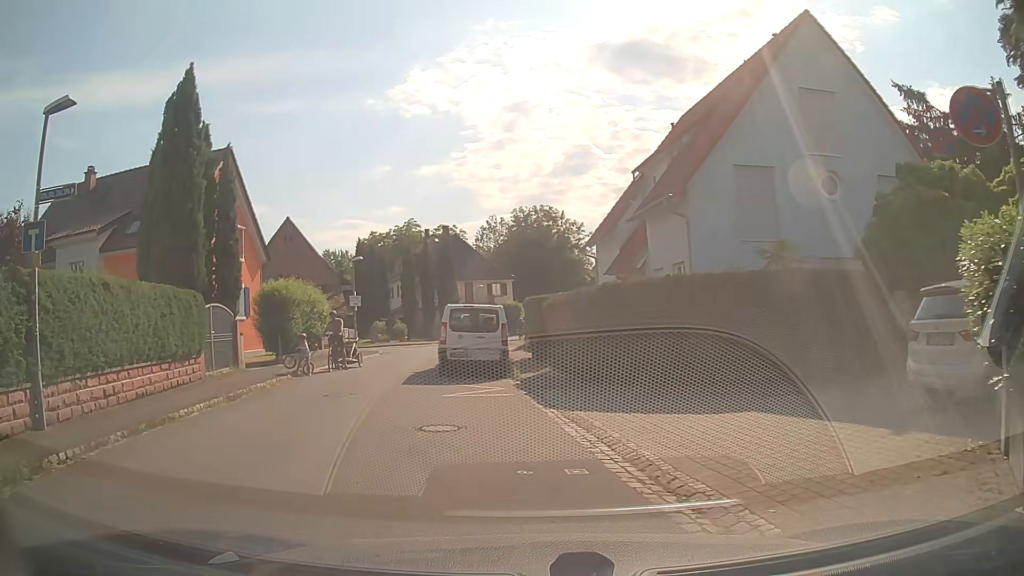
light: Day
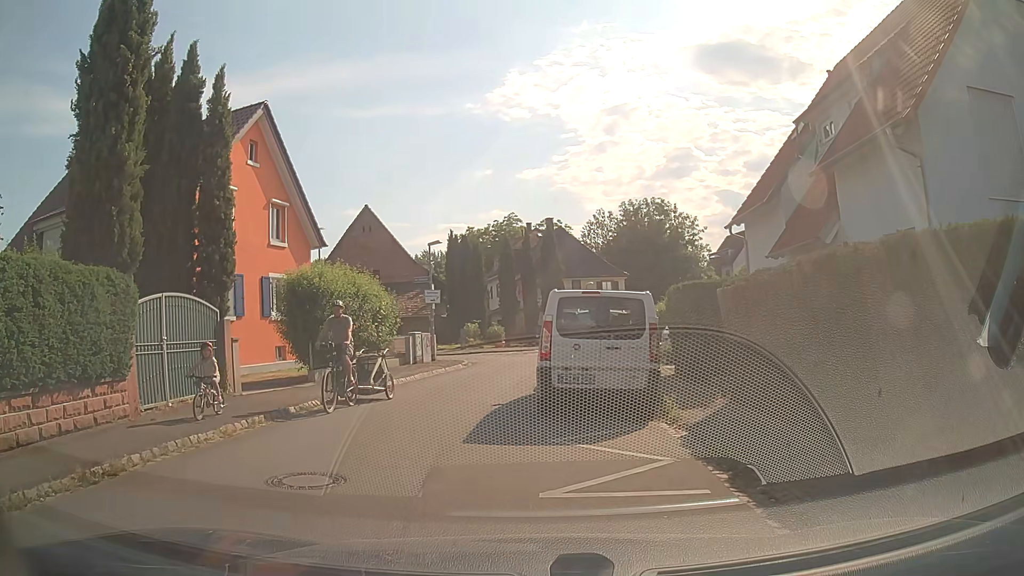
(-0.7, +7.5) m; -8°
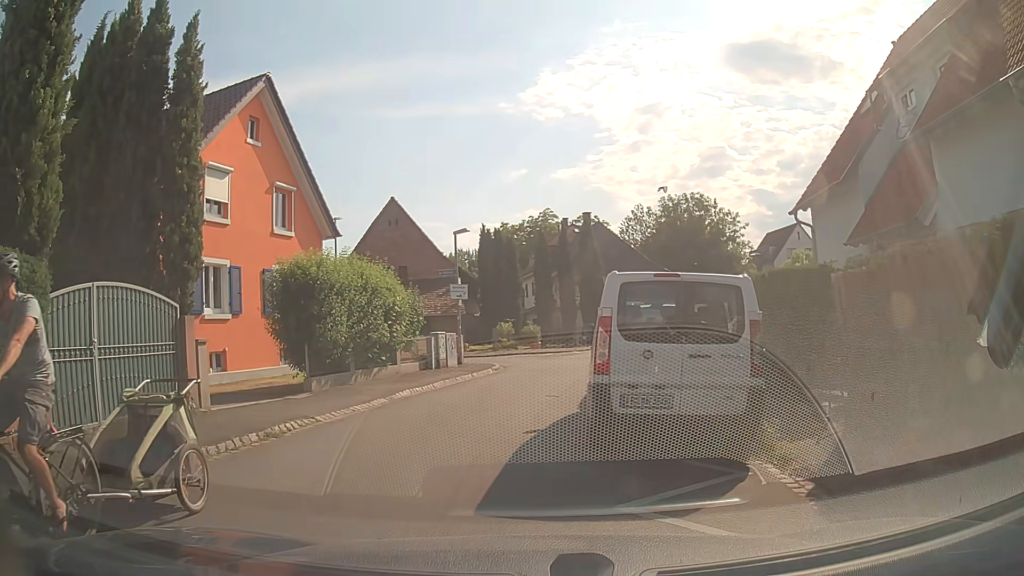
(0.0, +3.1) m; -4°
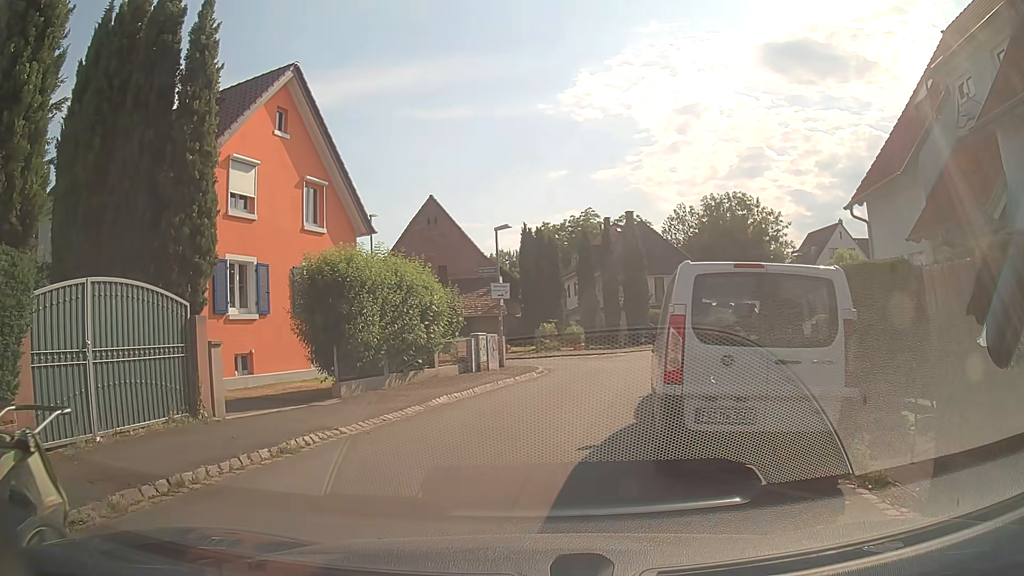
(0.0, +1.2) m; -3°
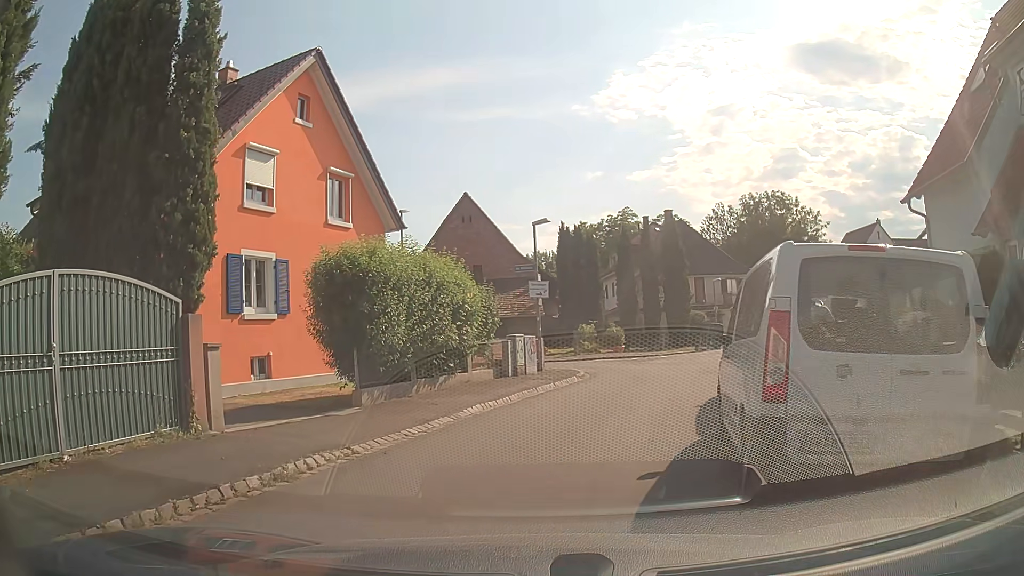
(-0.1, +1.5) m; -4°
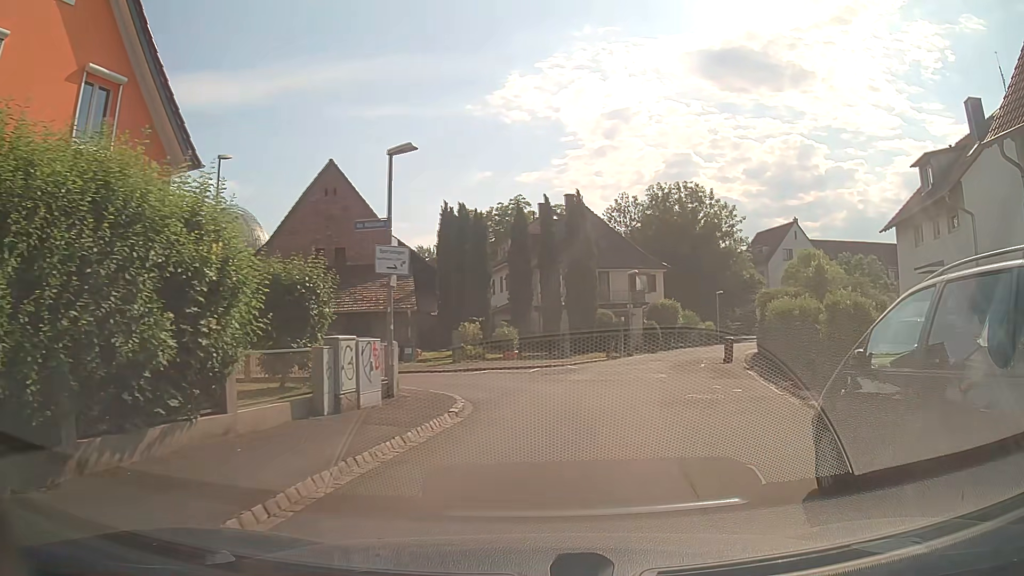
(+0.3, +8.7) m; +9°
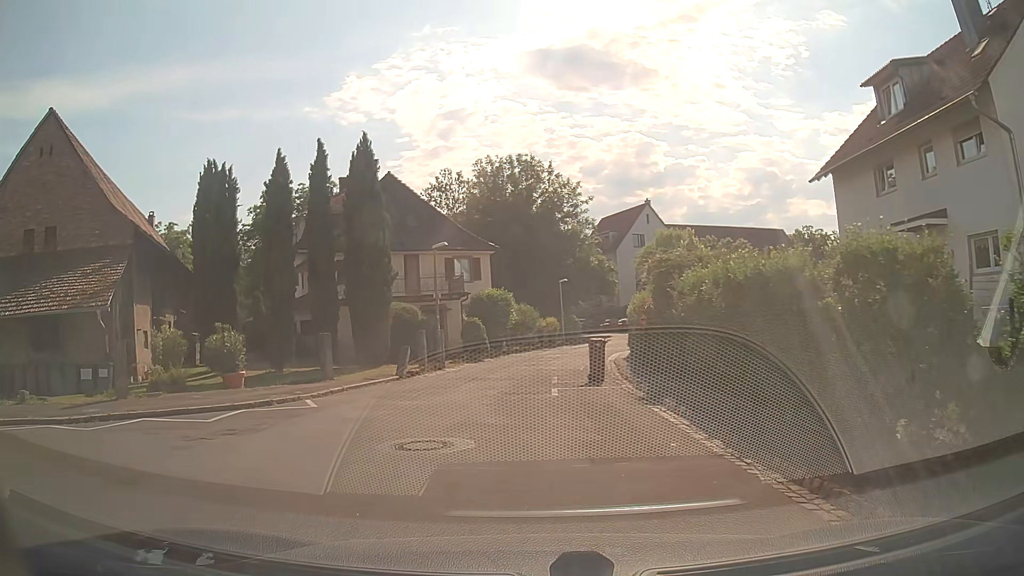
(+2.4, +11.7) m; +15°
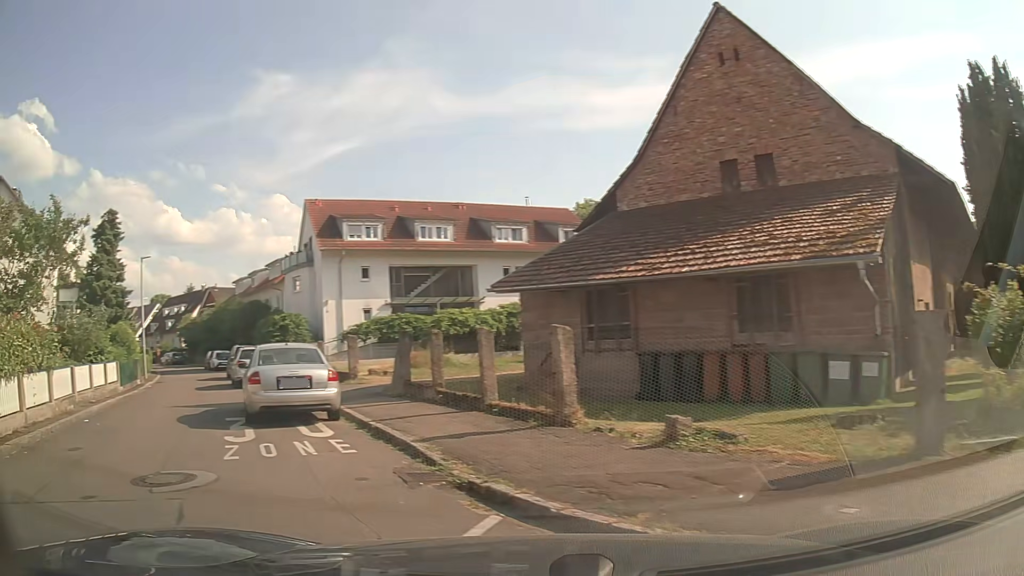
(-4.2, +8.0) m; -68°
(-4, +9) (-8, +18) (-13, +27) (-17, +36) (-22, +45) (-27, +54) (-32, +62) (-38, +70) (-45, +77) (-51, +85) m
